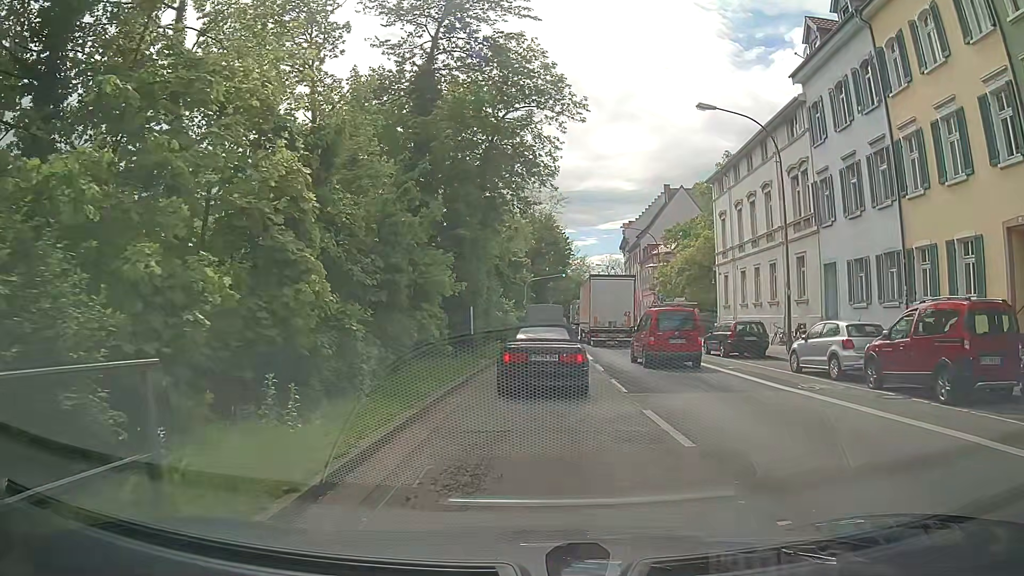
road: primary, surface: asphalt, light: Day
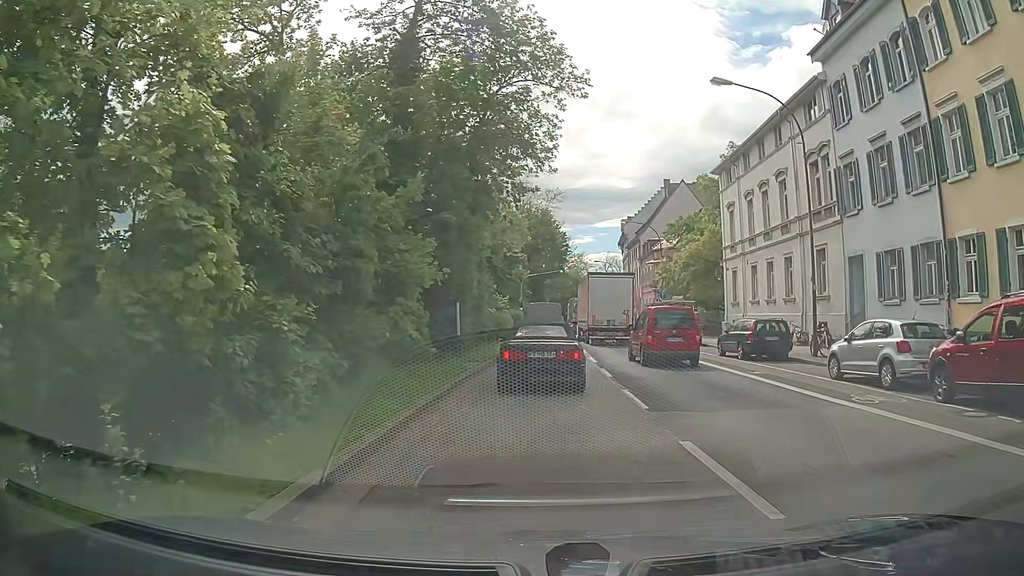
(0.0, +2.9) m; -1°
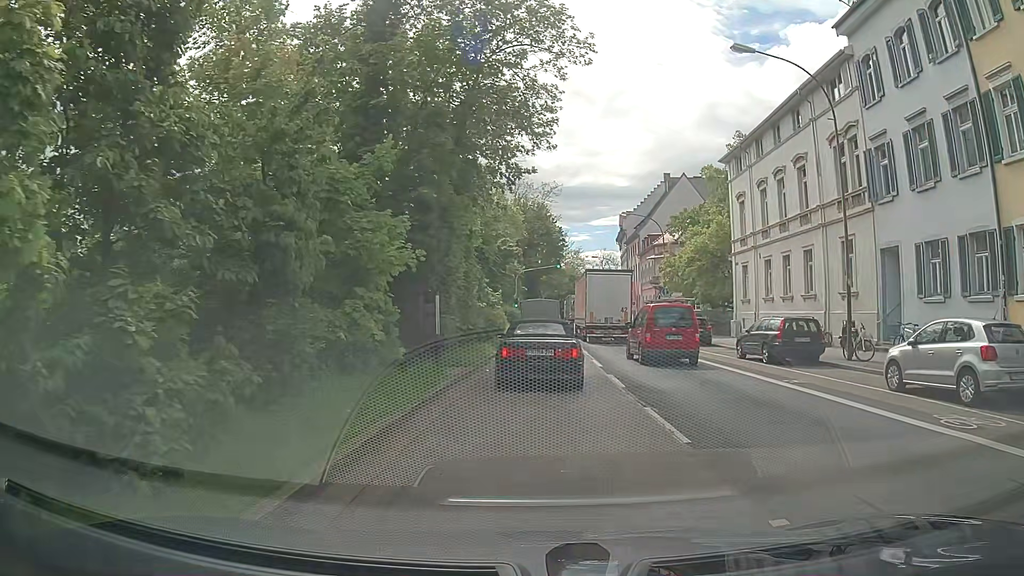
(0.0, +3.2) m; 0°
